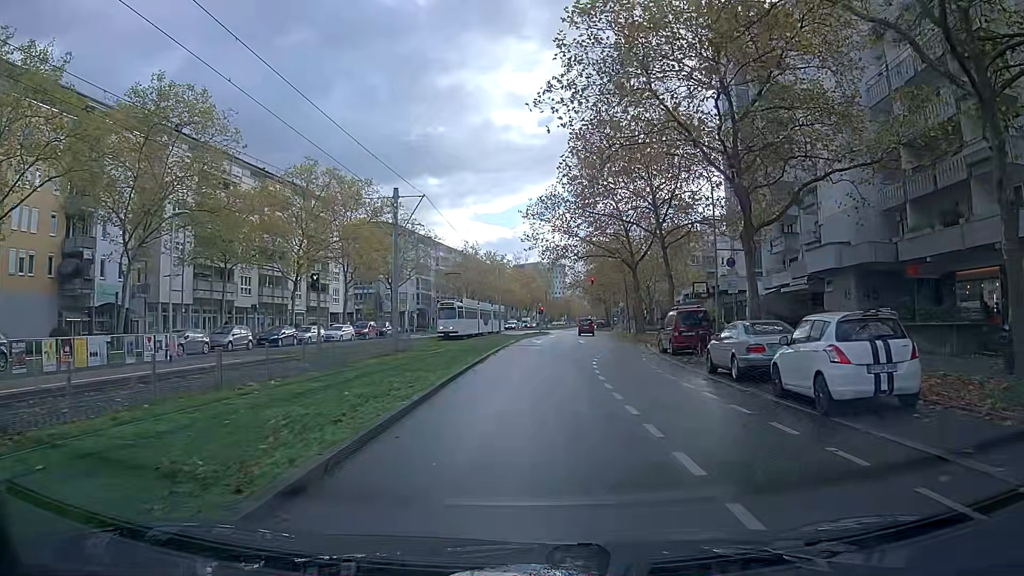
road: tertiary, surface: asphalt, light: Day
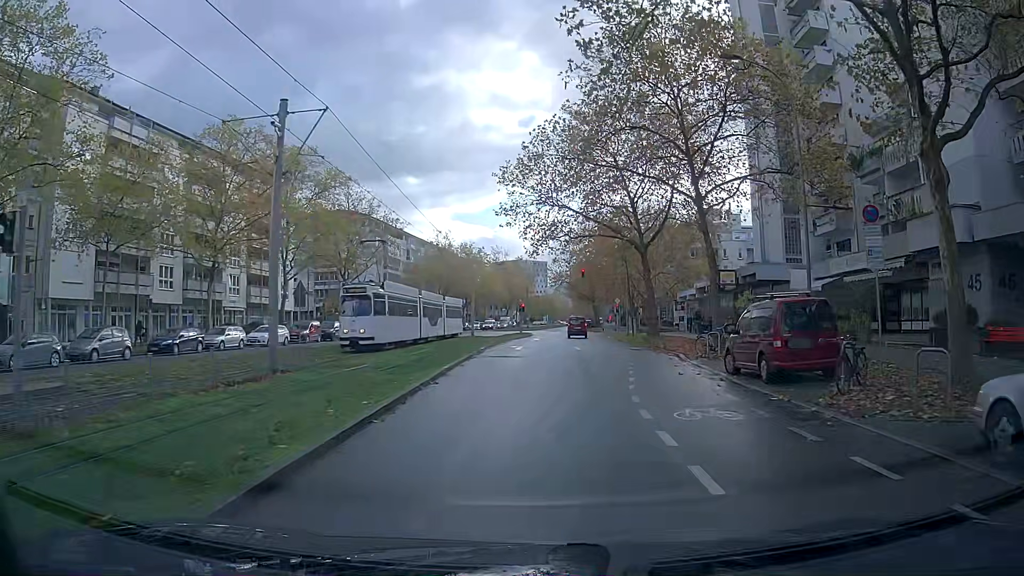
(+0.2, +12.6) m; +2°
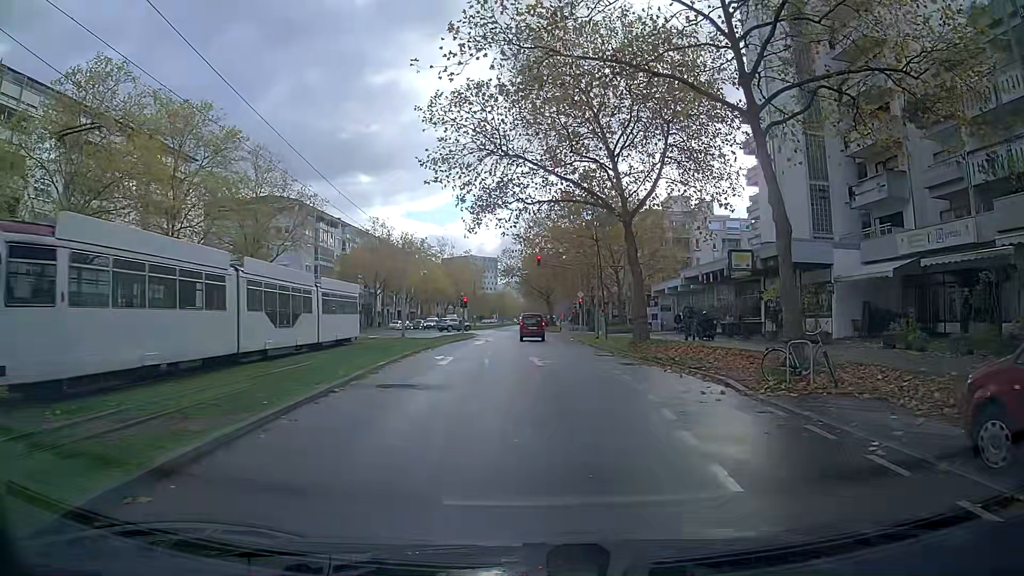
(+0.3, +11.9) m; +3°
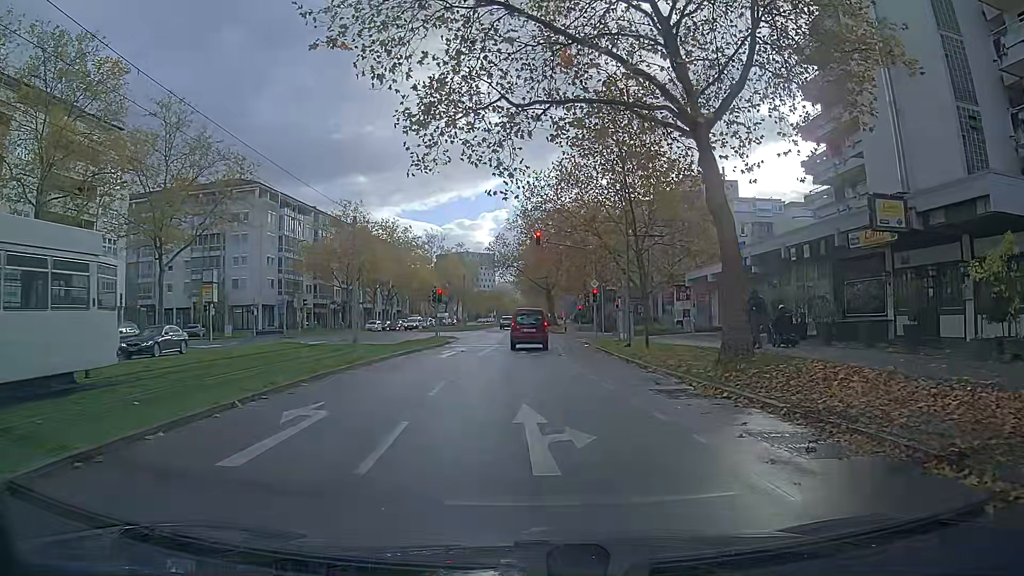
(+0.1, +14.0) m; 0°
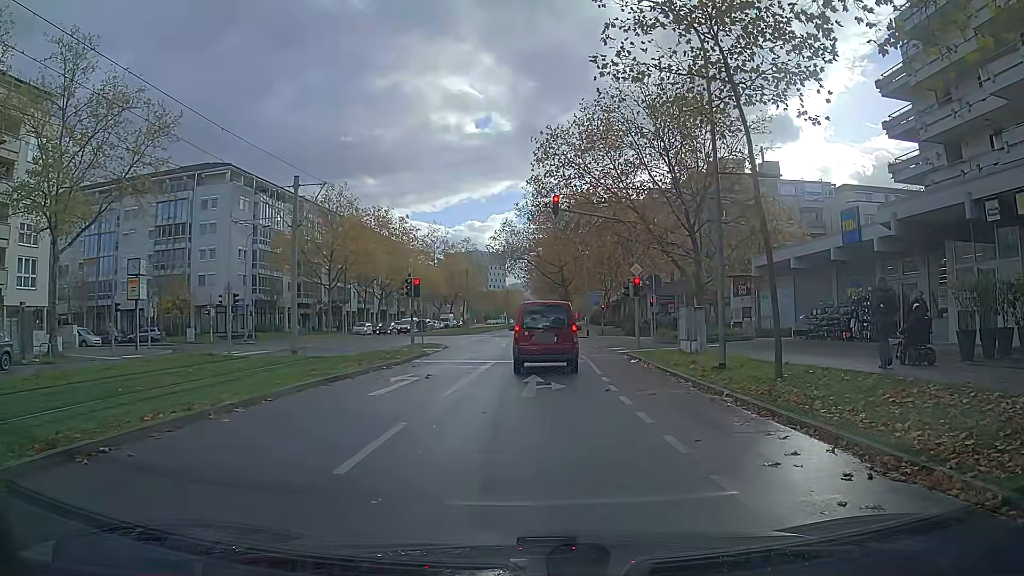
(-0.1, +11.7) m; -1°
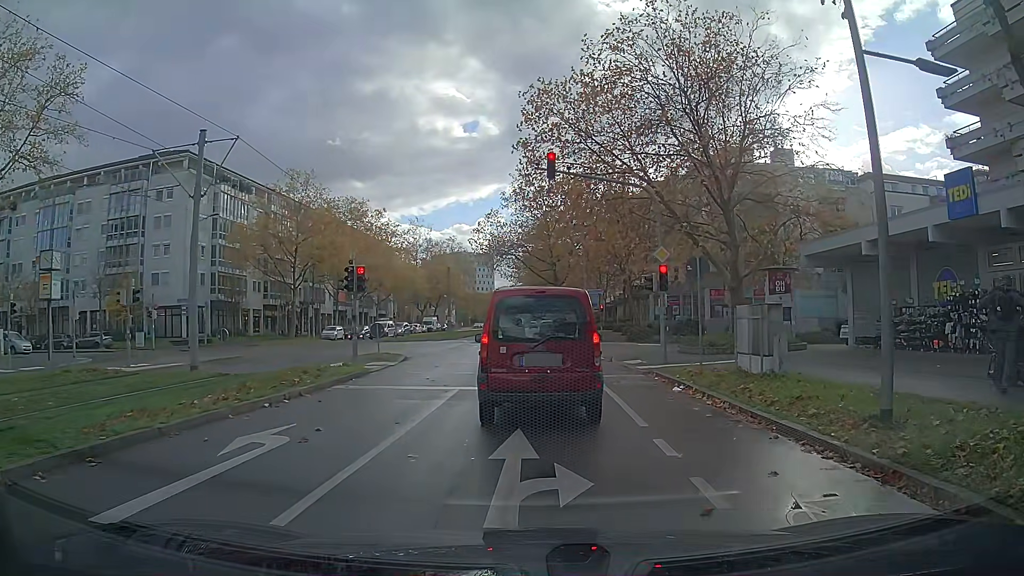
(+0.1, +7.8) m; +2°
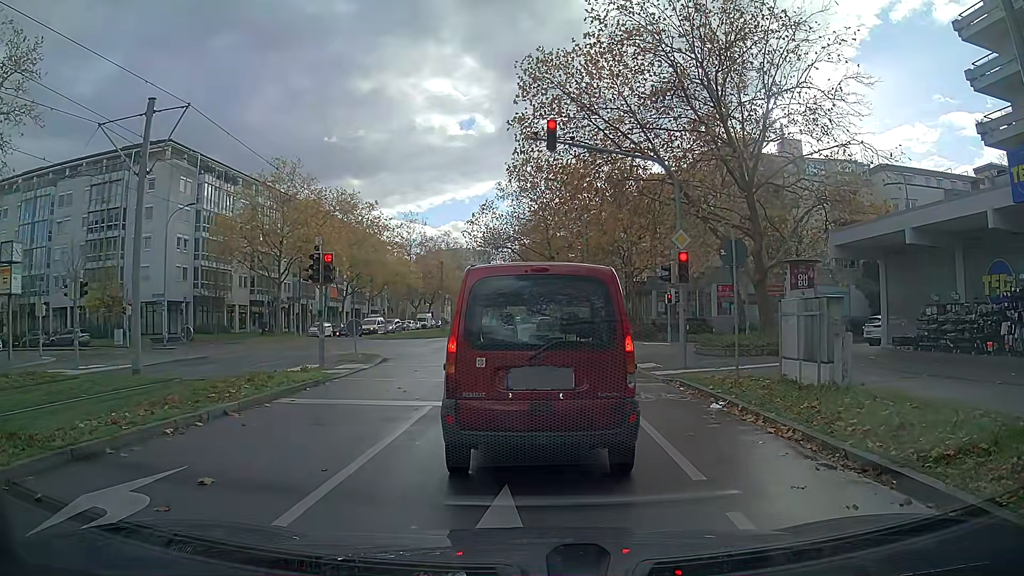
(0.0, +3.0) m; +1°
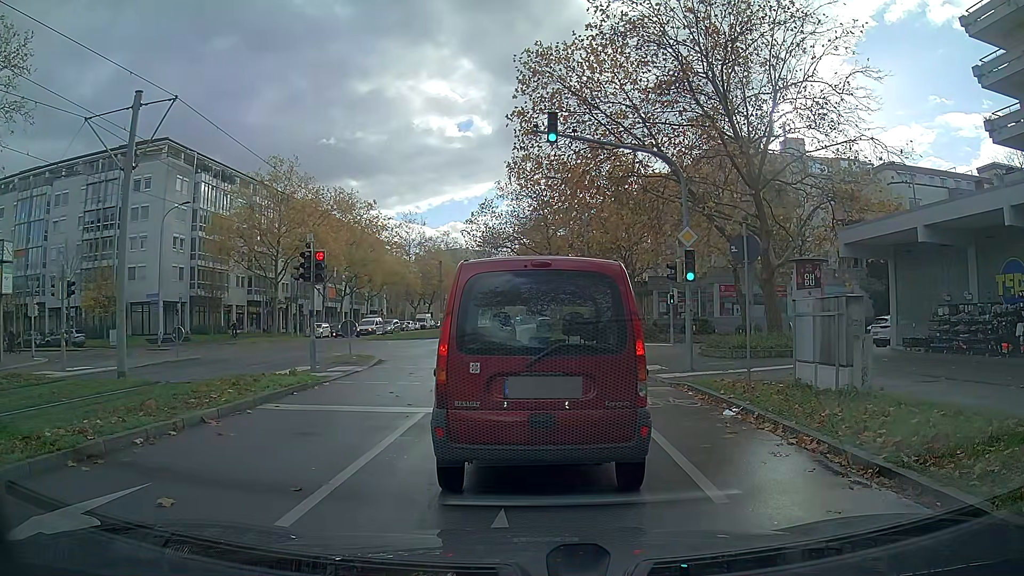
(0.0, +0.8) m; 0°
(0, +10) (-1, +20) (-2, +30) (-2, +40) (-3, +50) (-3, +60) (-4, +70) (-4, +80) (-4, +90) (-4, +100) m
